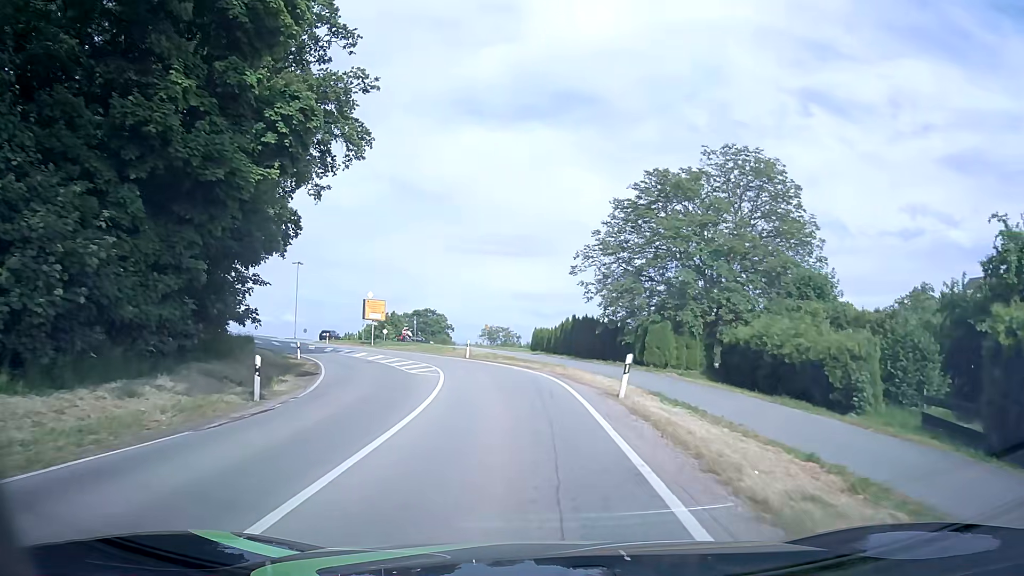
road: secondary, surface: asphalt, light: Day
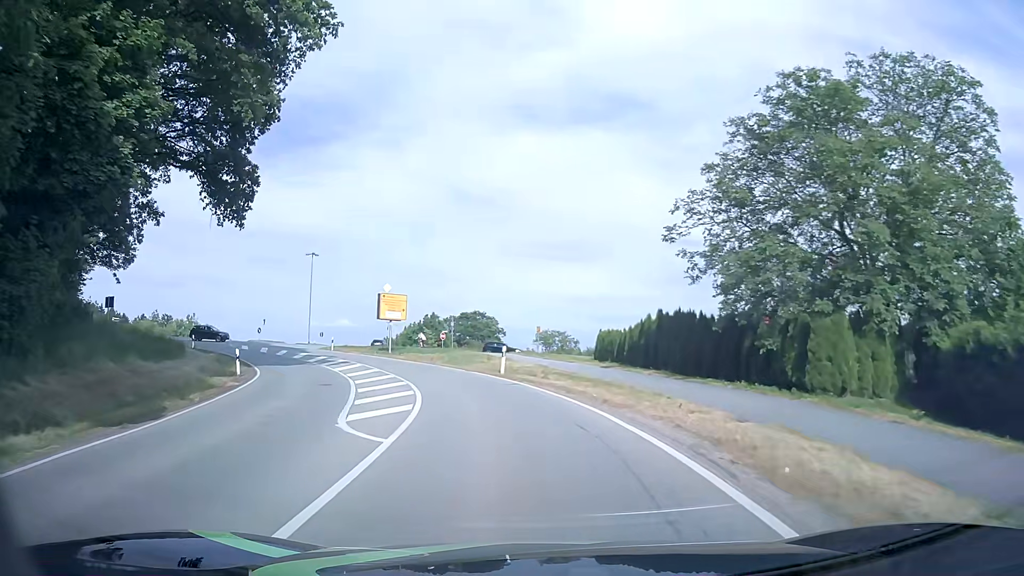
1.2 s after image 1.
(-0.5, +15.3) m; -5°
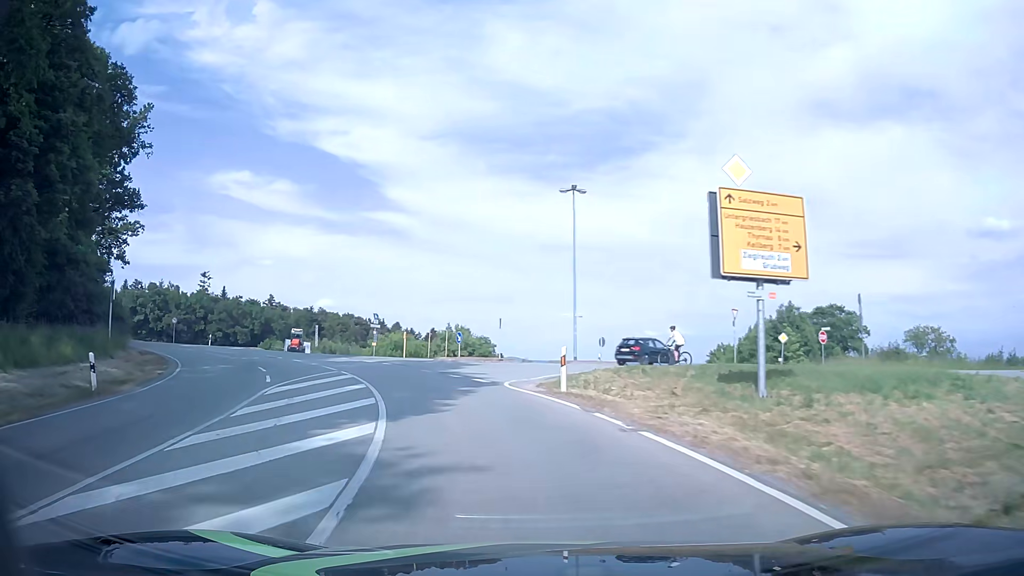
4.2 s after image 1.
(-8.1, +36.7) m; -28°
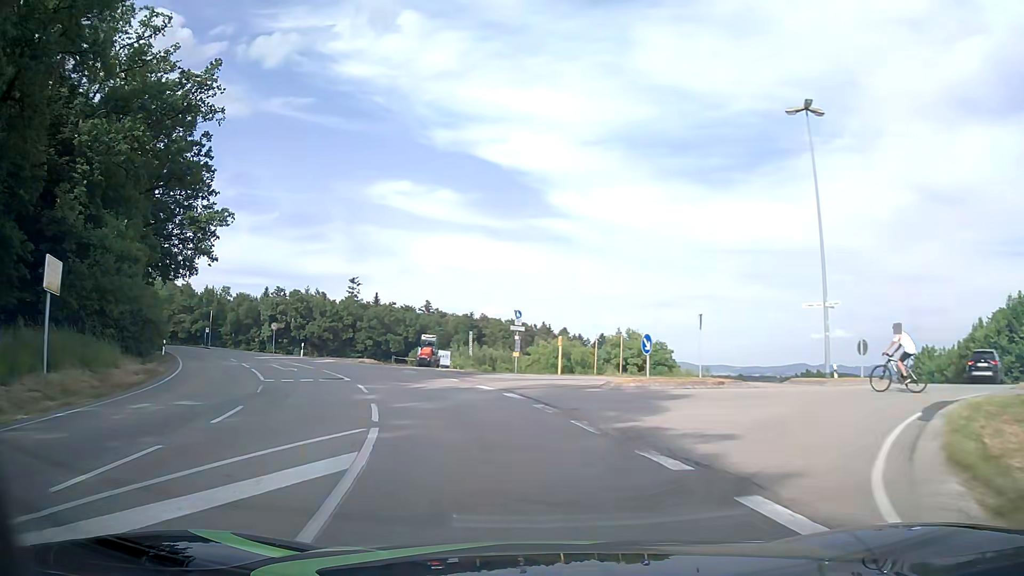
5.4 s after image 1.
(-1.8, +14.9) m; -15°
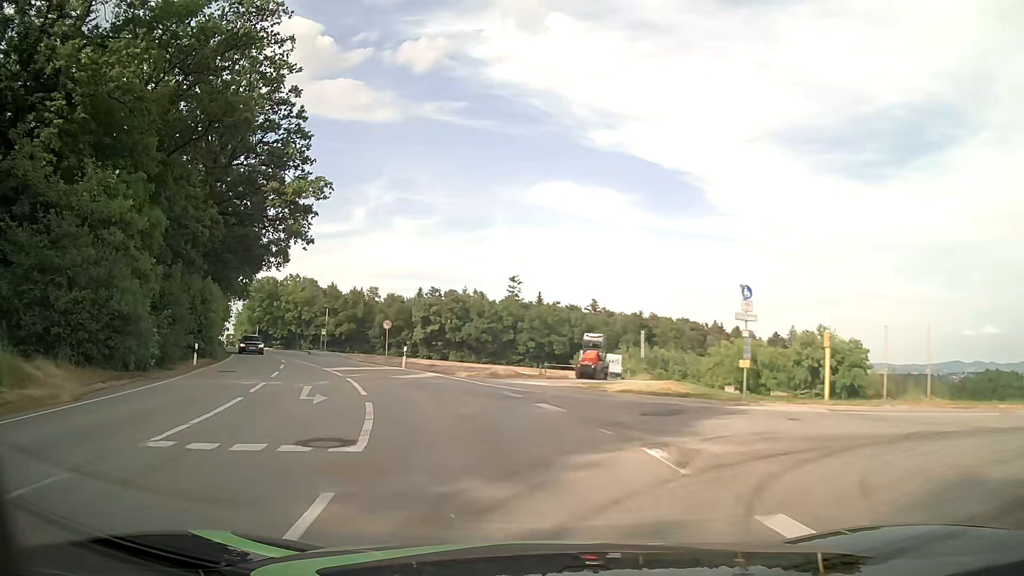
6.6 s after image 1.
(-1.7, +14.9) m; -14°
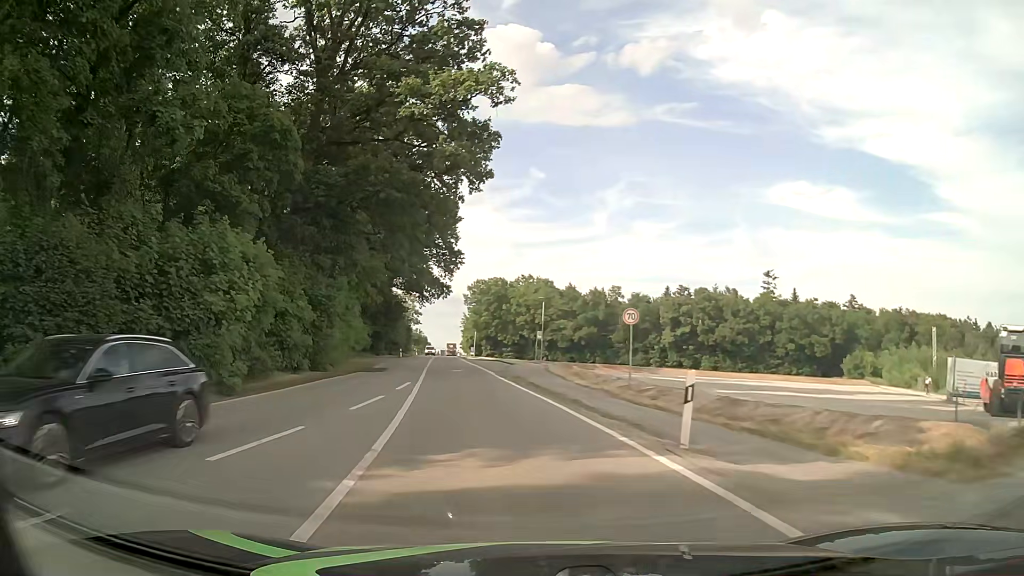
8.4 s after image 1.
(-4.4, +22.1) m; -21°
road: tertiary
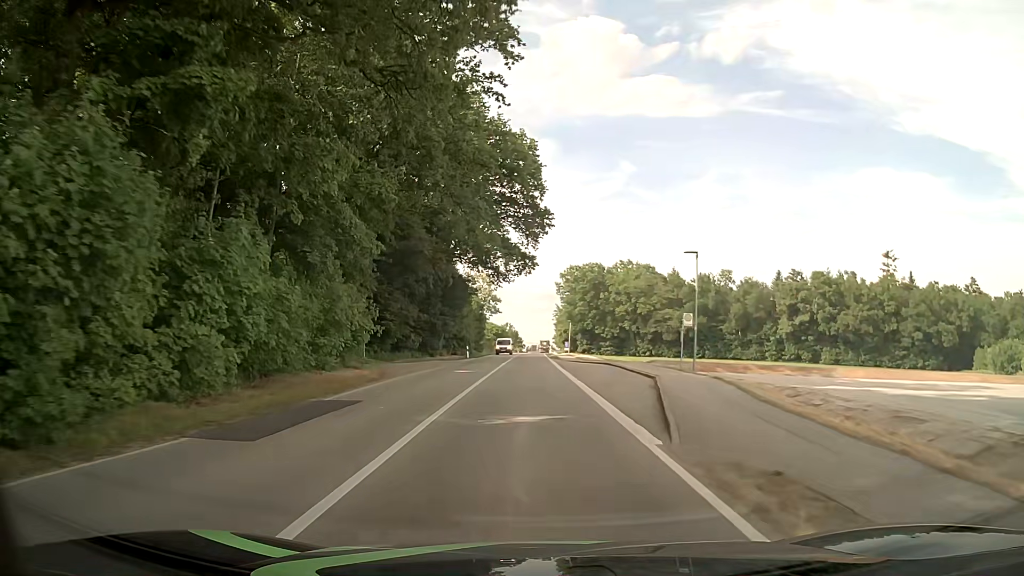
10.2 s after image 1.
(-2.0, +23.0) m; -8°
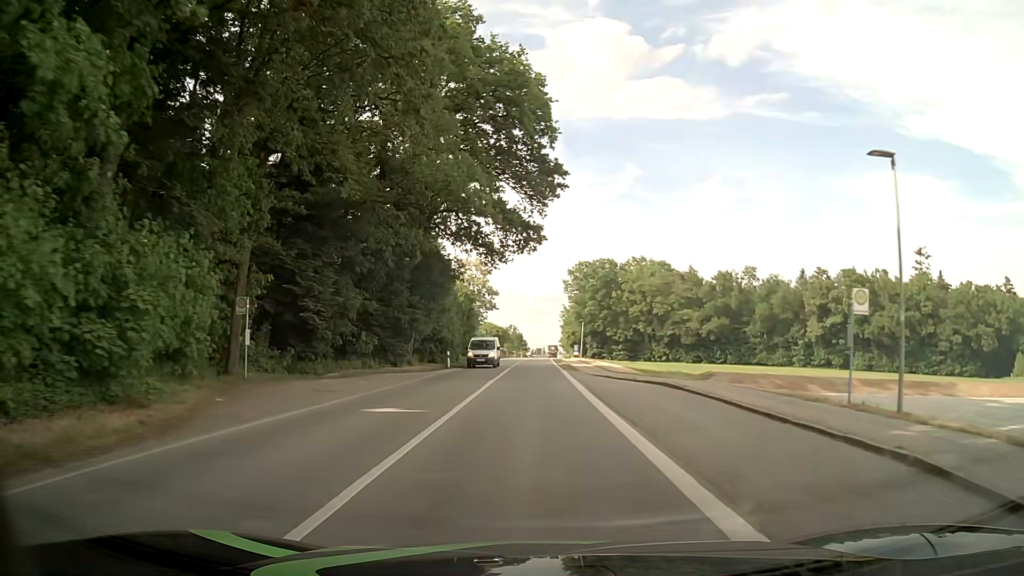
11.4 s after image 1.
(-0.1, +16.2) m; 0°
(0, +10) (0, +20) (0, +30) (0, +40) (0, +50) (0, +60) (0, +70) (0, +80) (0, +90) (+1, +100) m
